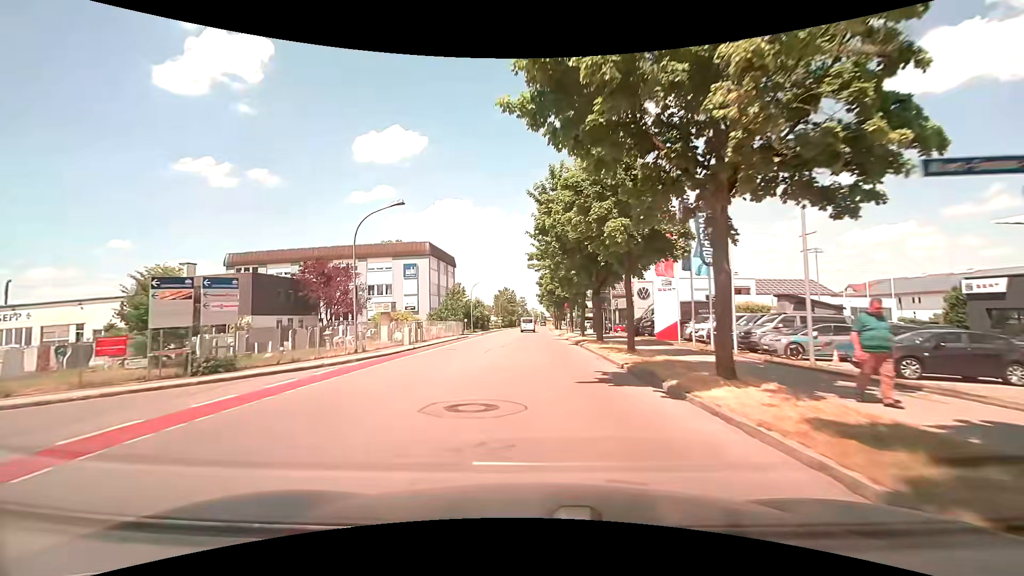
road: tertiary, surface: asphalt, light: Day
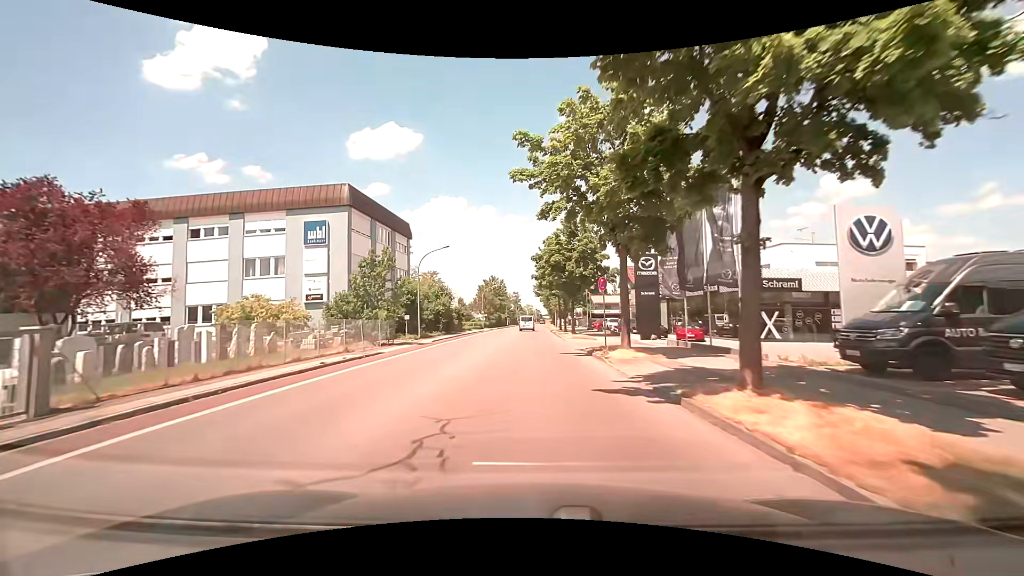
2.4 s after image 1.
(+0.3, +29.4) m; +1°
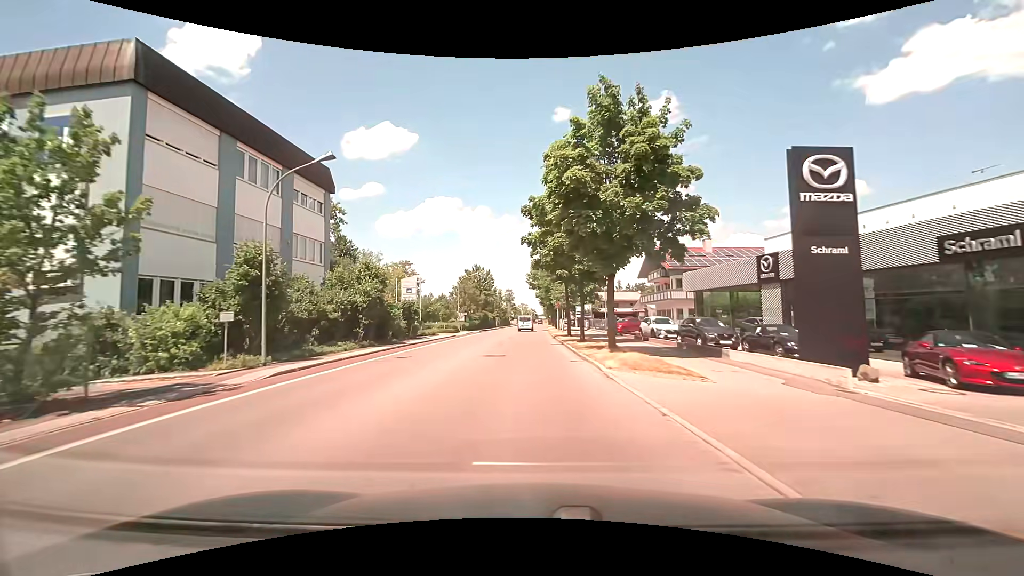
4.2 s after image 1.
(+0.1, +21.9) m; 0°
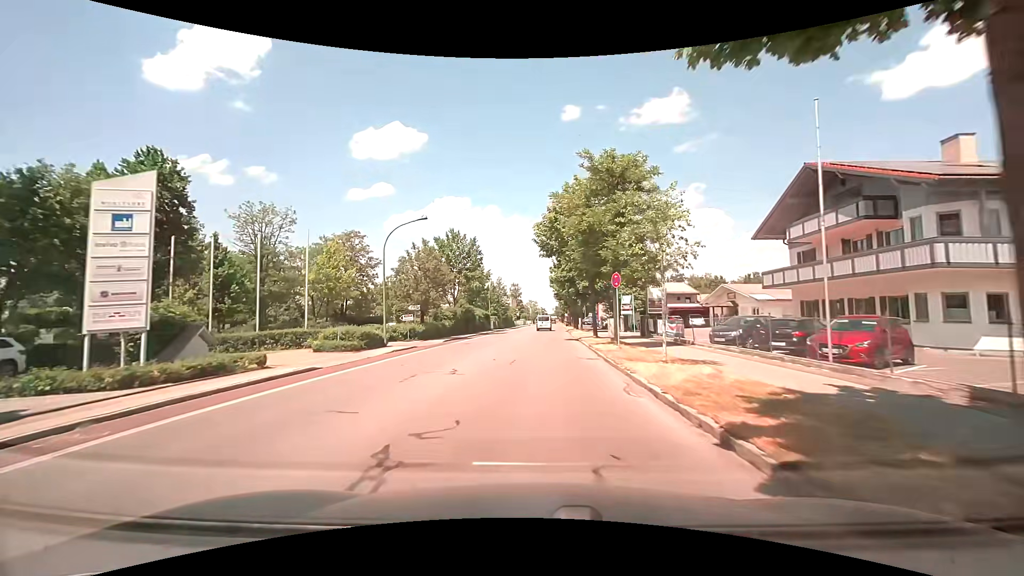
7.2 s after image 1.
(-0.2, +34.0) m; -1°
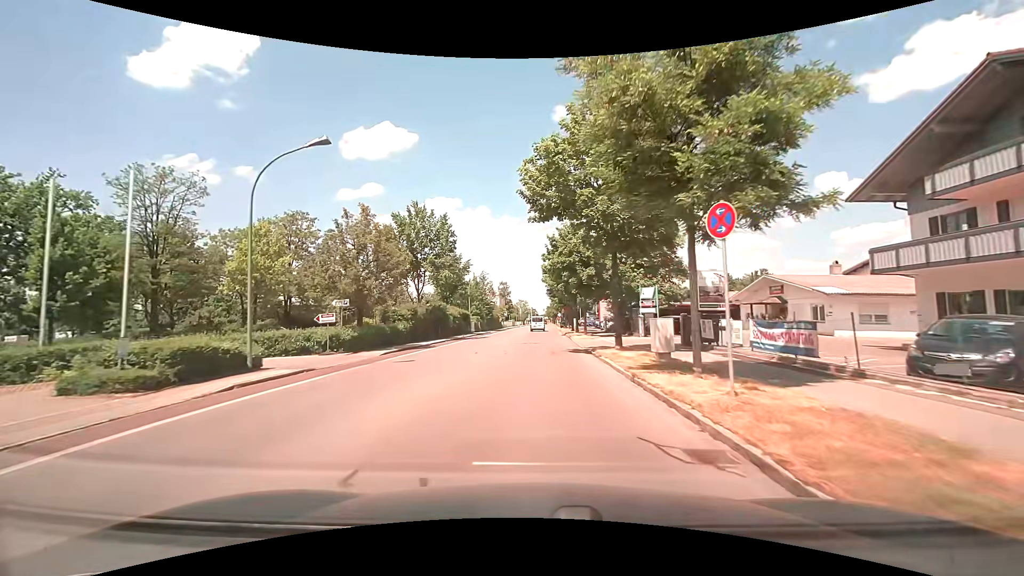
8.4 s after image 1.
(+0.2, +12.4) m; +1°
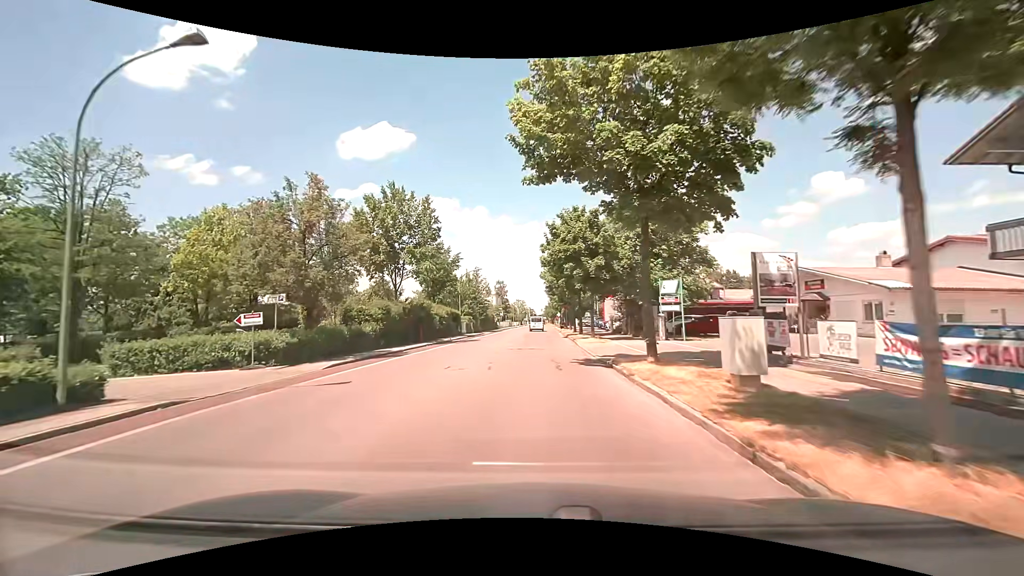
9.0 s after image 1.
(0.0, +6.1) m; 0°
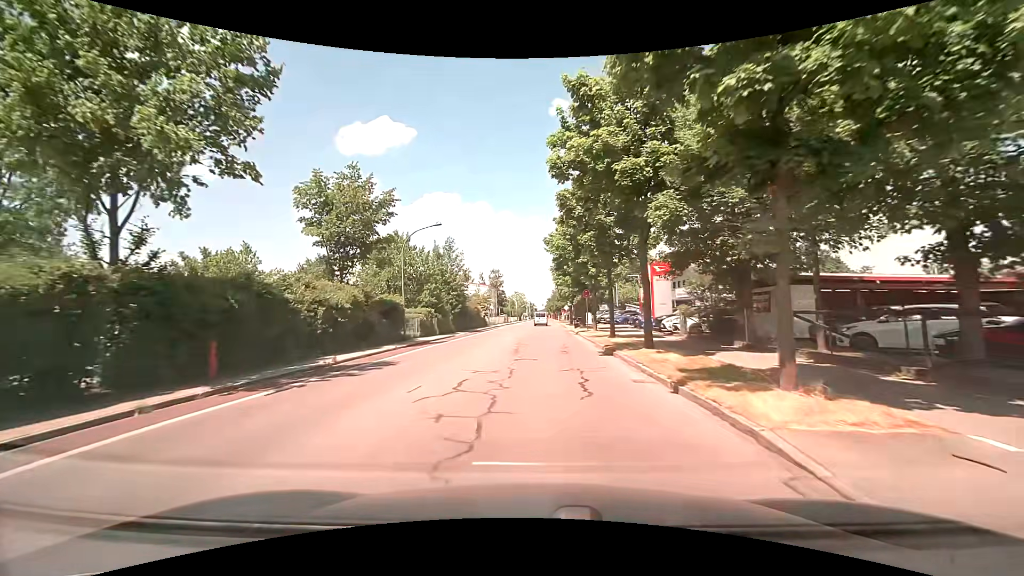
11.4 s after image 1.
(+0.1, +23.7) m; 0°
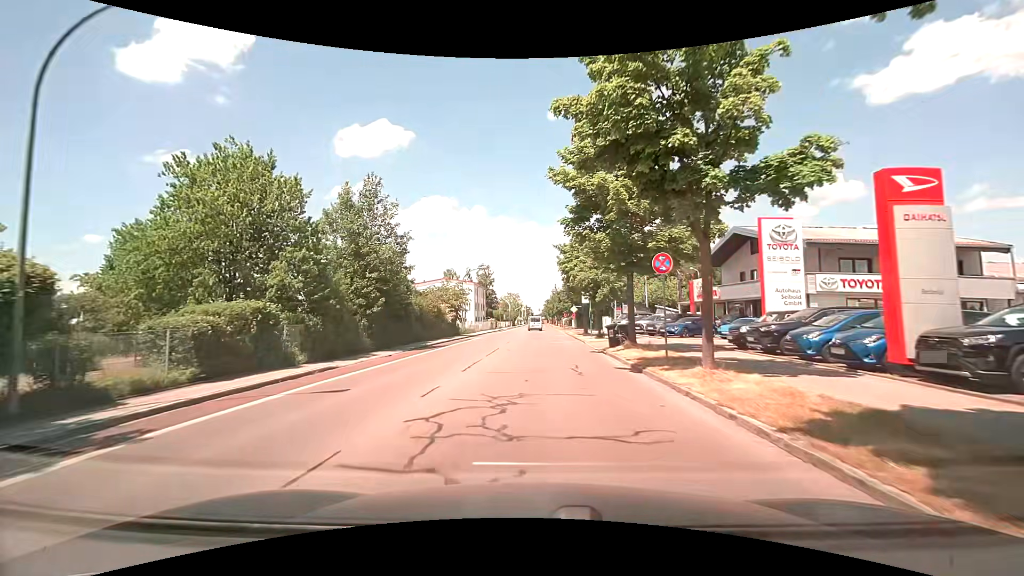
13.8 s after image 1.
(+0.1, +23.1) m; 0°
(0, +10) (0, +20) (0, +30) (0, +40) (+1, +50) (+1, +60) (+6, +68) (+16, +71) (+26, +71) (+36, +72) m
